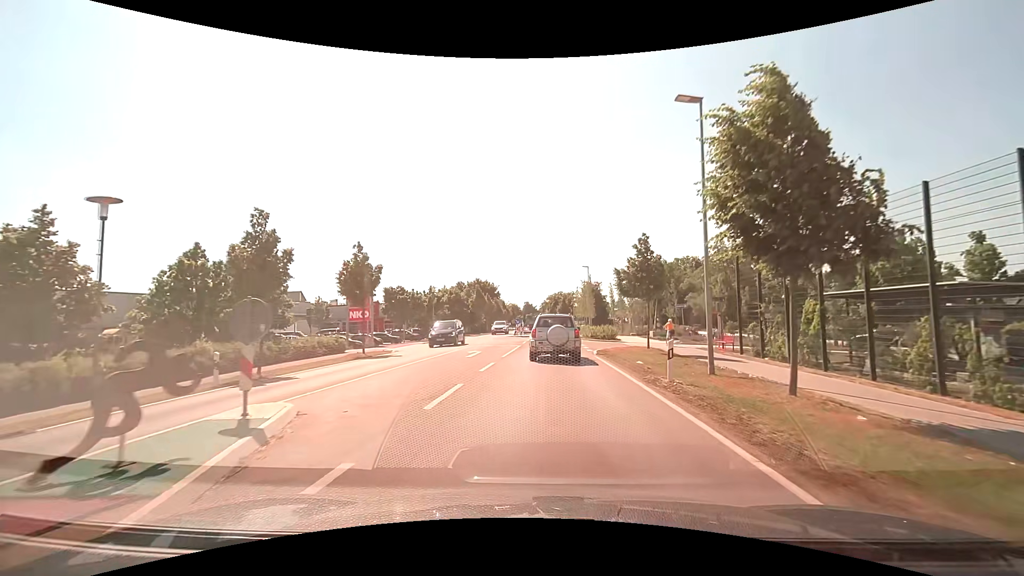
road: tertiary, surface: asphalt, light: Day
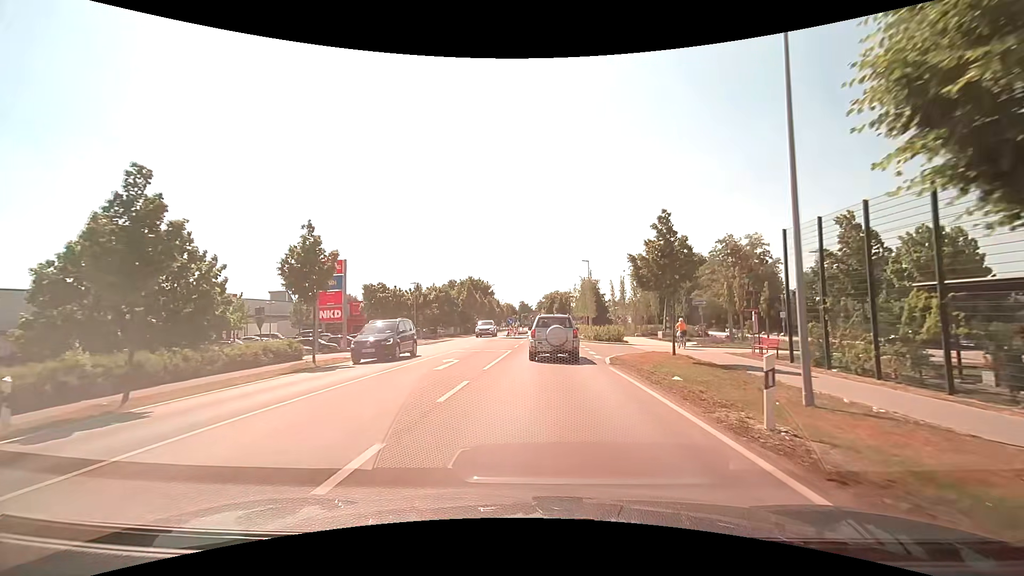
(0.0, +5.3) m; +1°
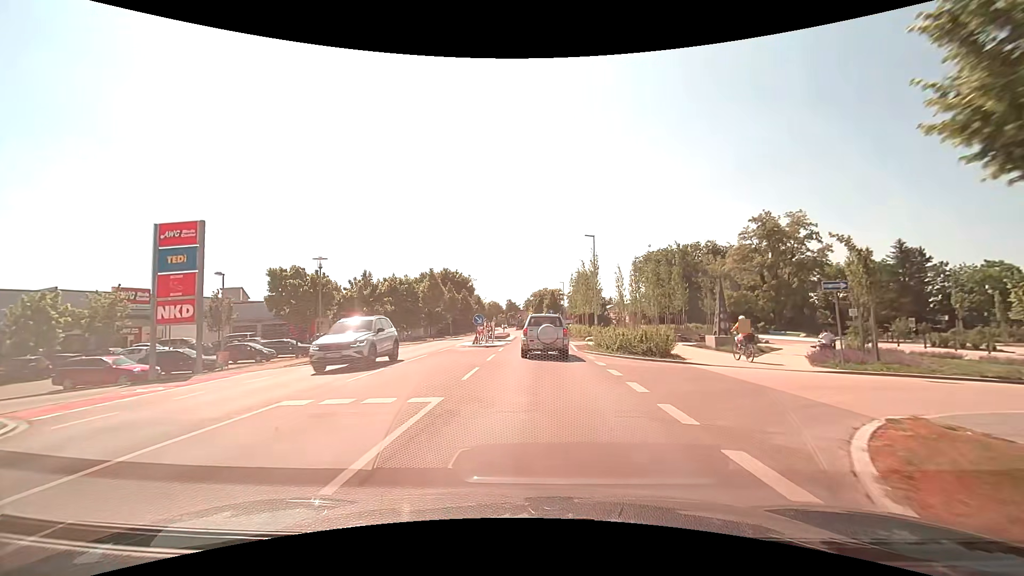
(+0.1, +15.8) m; +1°
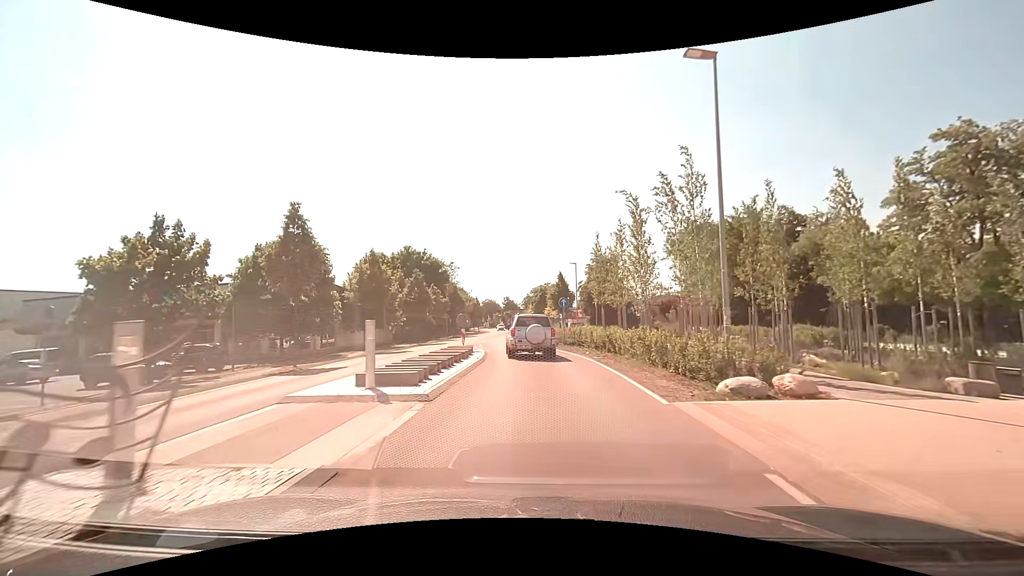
(+0.1, +26.8) m; 0°
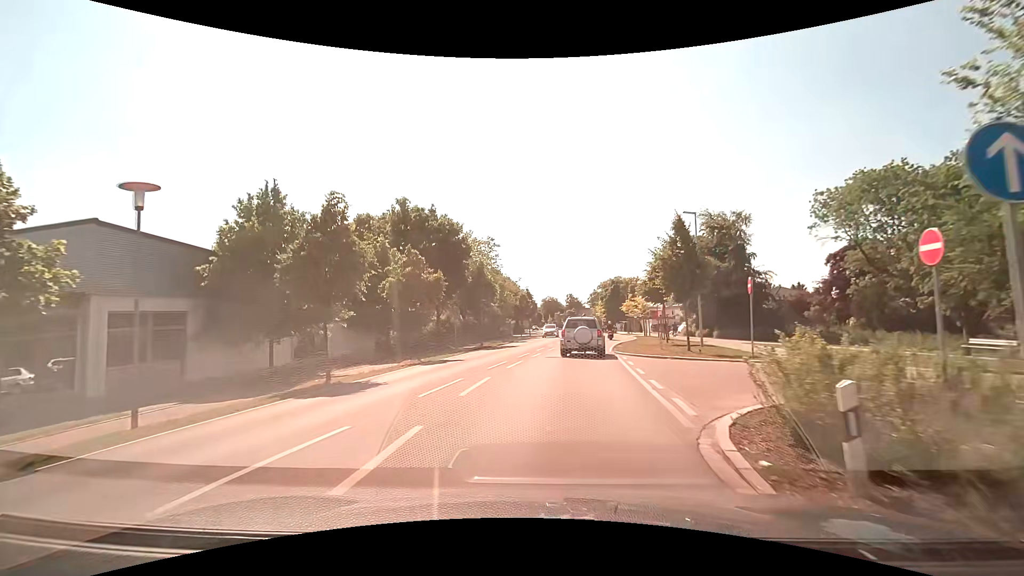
(-0.9, +25.9) m; -7°
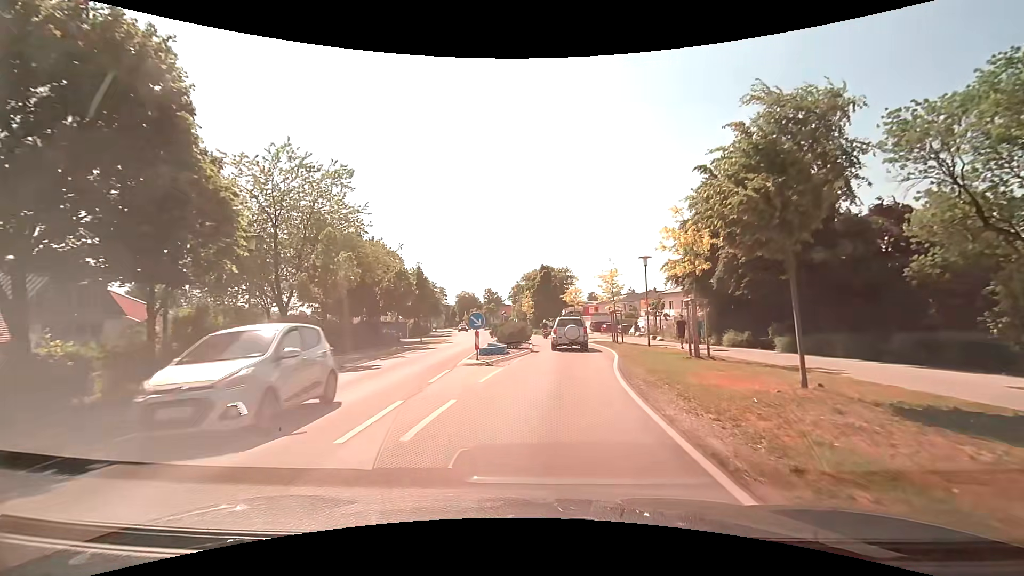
(+1.6, +26.1) m; +8°
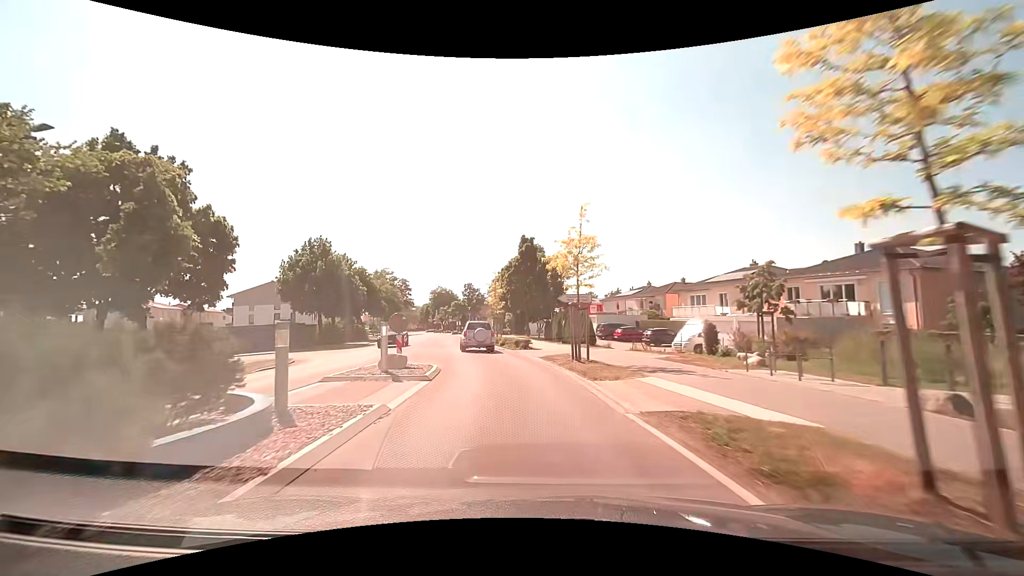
(+2.1, +28.5) m; +2°
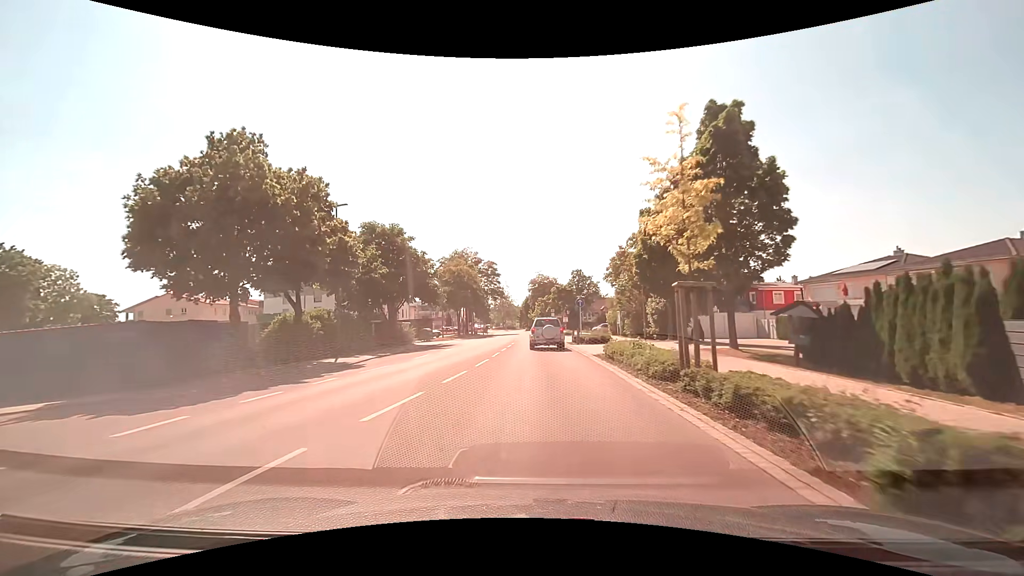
(-4.0, +30.2) m; -13°
(0, +10) (0, +20) (0, +30) (0, +40) (-1, +50) (-1, +60) (-2, +70) (-3, +80) (-3, +90) (-4, +100) m
